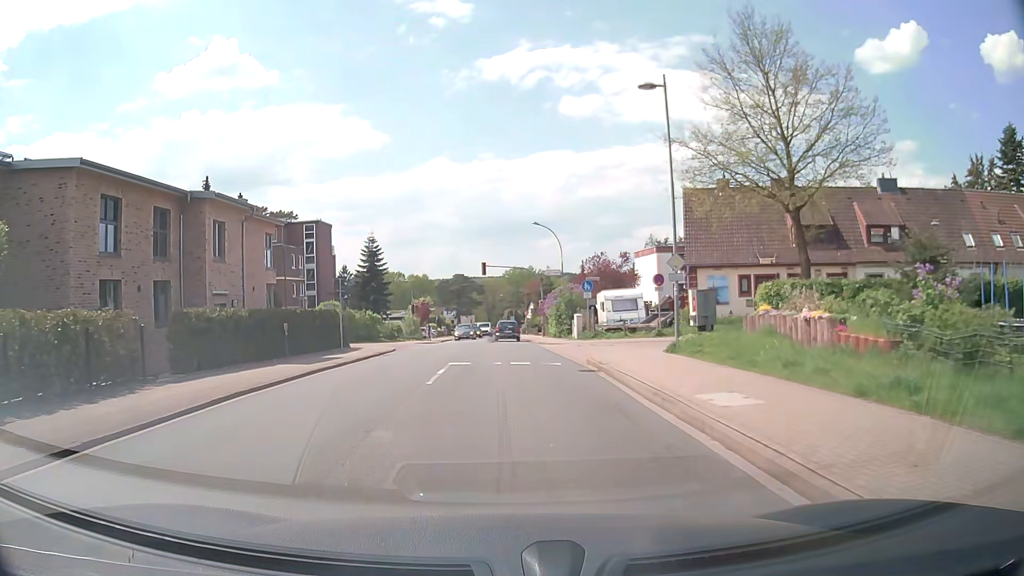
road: unclassified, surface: asphalt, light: Day
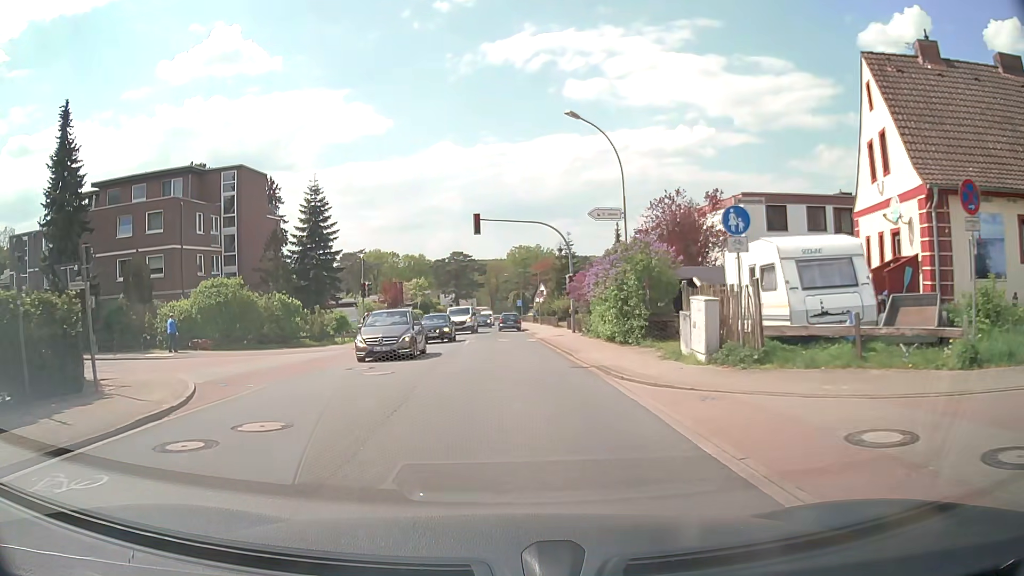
(-0.1, +22.5) m; 0°
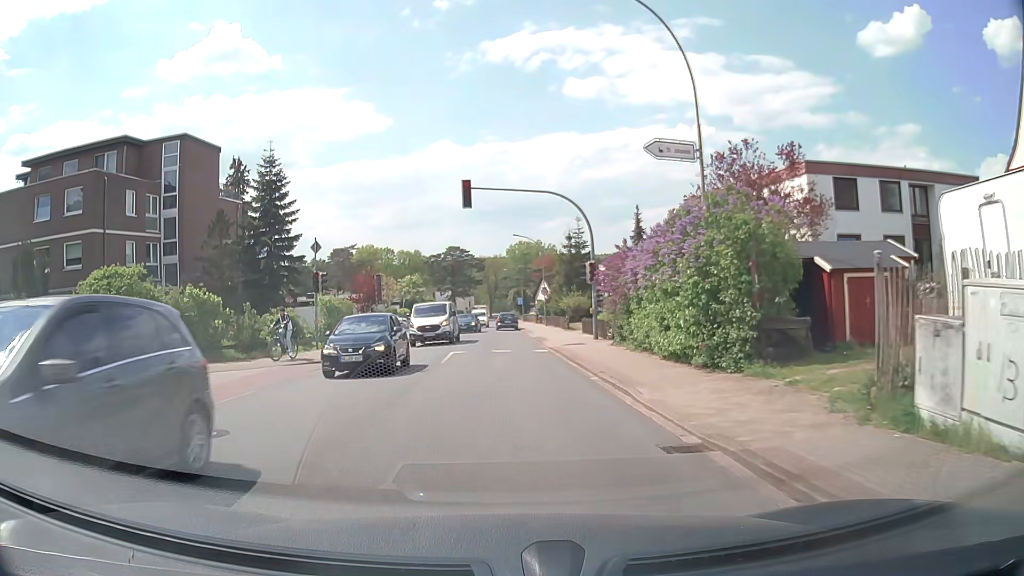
(0.0, +9.4) m; 0°
(0, +10) (0, +20) (0, +30) (0, +40) (0, +50) (0, +60) (-1, +70) (-1, +80) (-1, +90) (-2, +100) m
